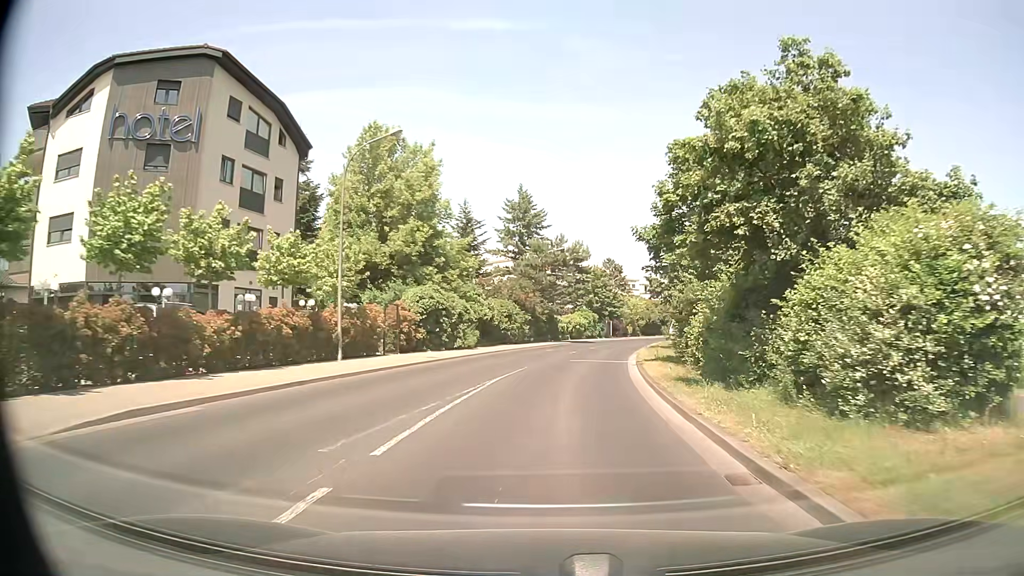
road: tertiary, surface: asphalt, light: Day
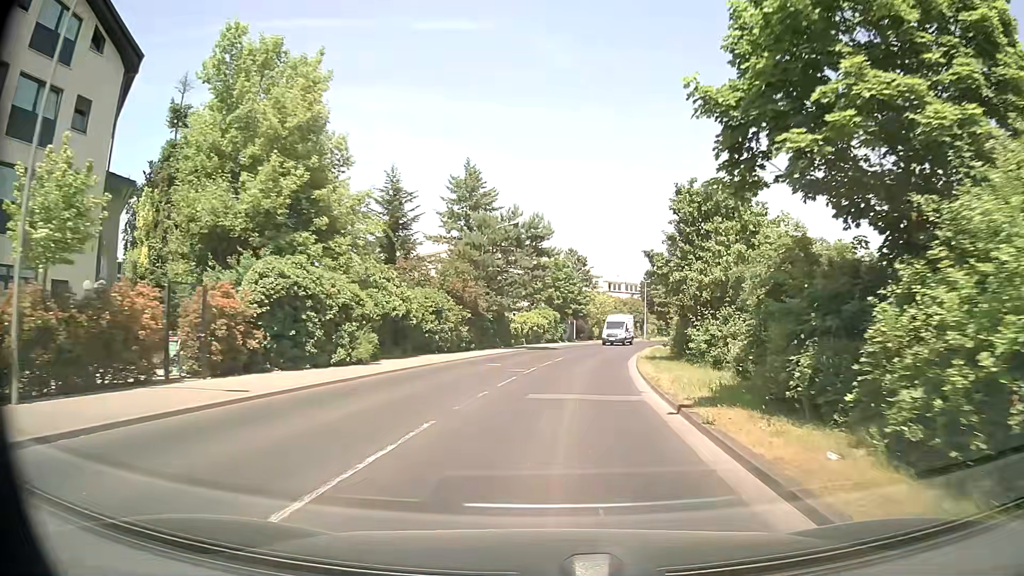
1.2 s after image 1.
(+0.4, +14.2) m; +4°
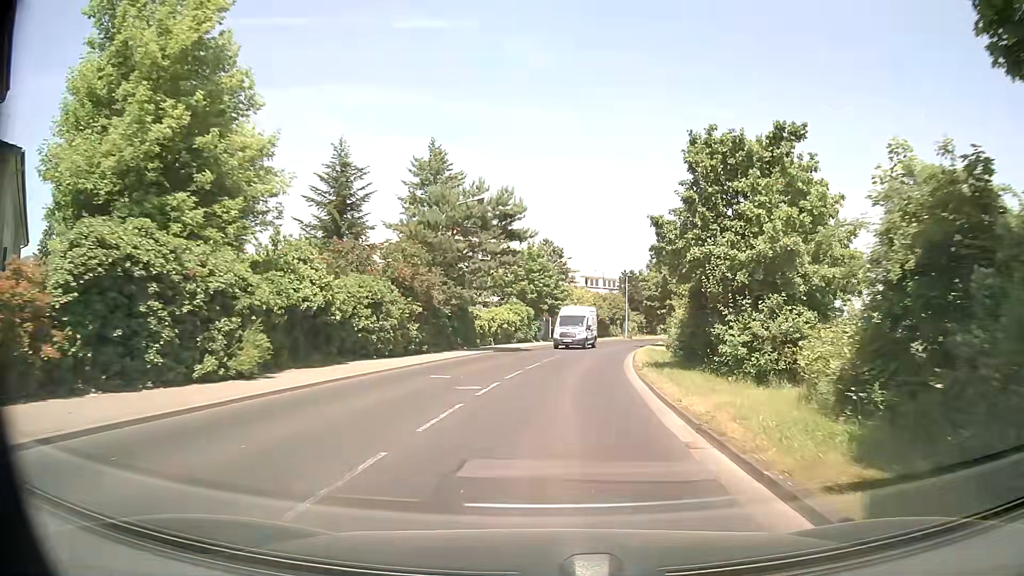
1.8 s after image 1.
(+0.1, +7.1) m; +2°
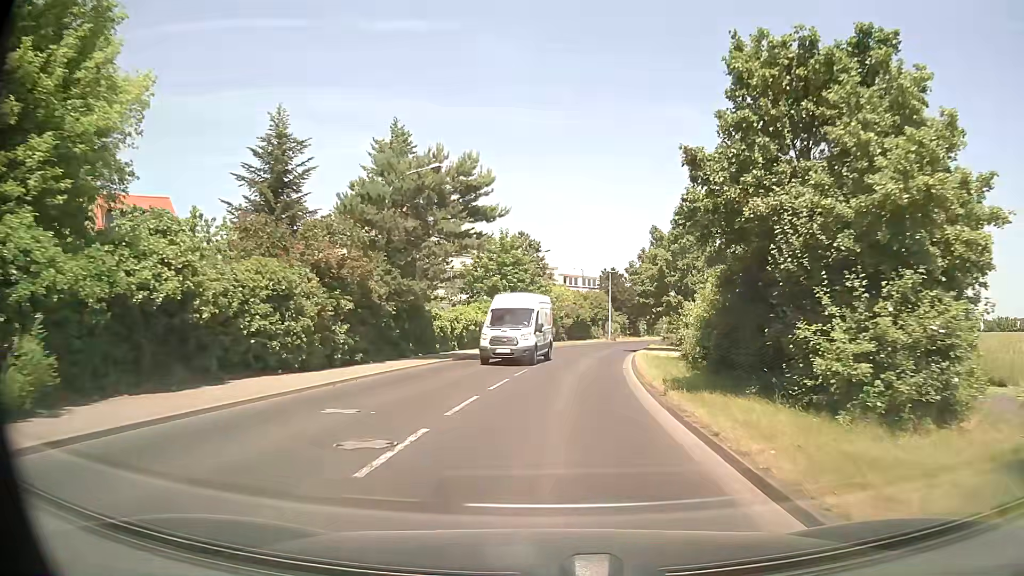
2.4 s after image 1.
(+0.1, +7.1) m; +2°
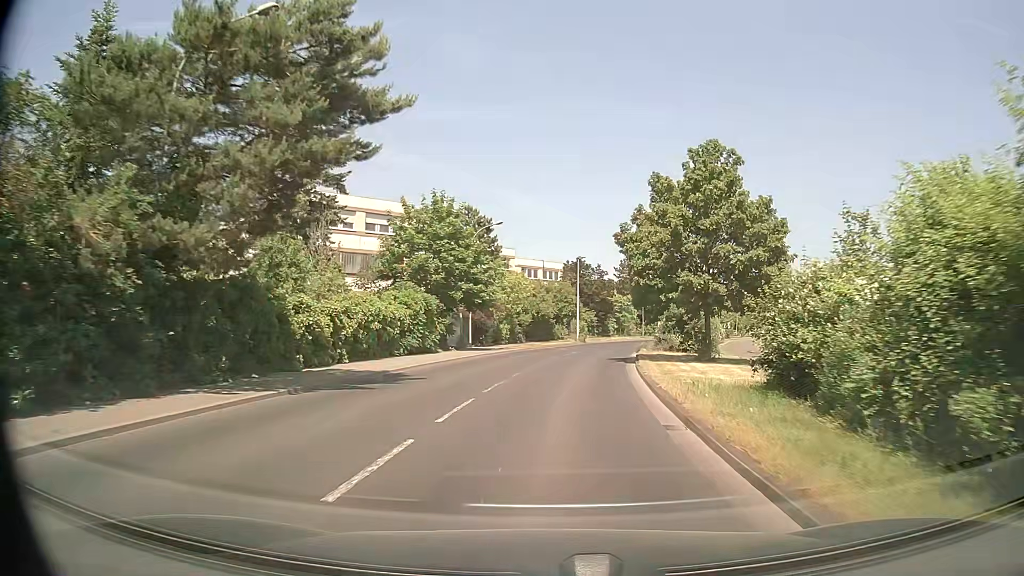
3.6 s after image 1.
(+0.3, +14.2) m; +3°
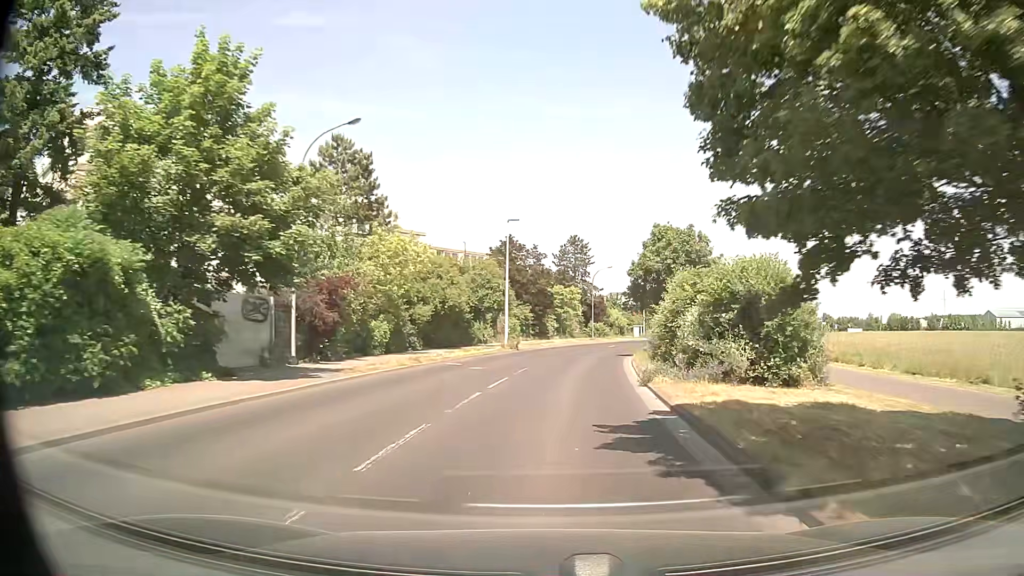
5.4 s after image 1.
(+1.2, +21.3) m; +6°
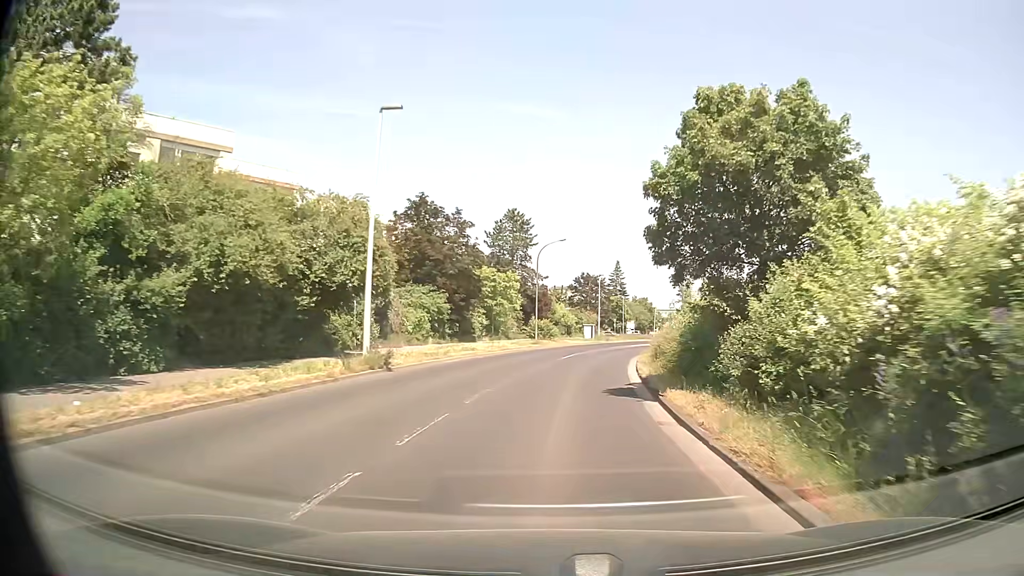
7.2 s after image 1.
(+1.0, +20.9) m; +5°
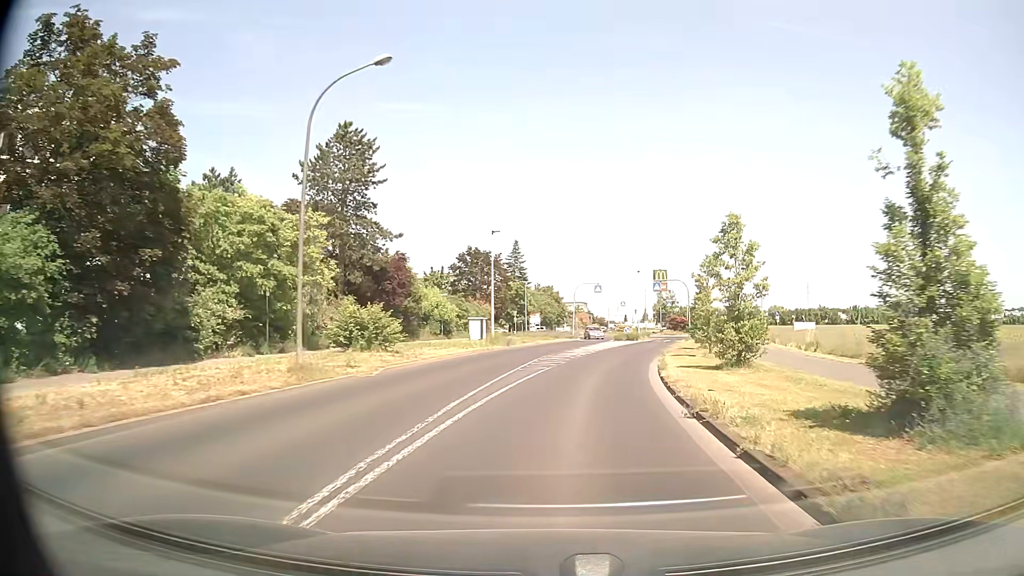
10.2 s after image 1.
(+2.6, +33.0) m; +9°
